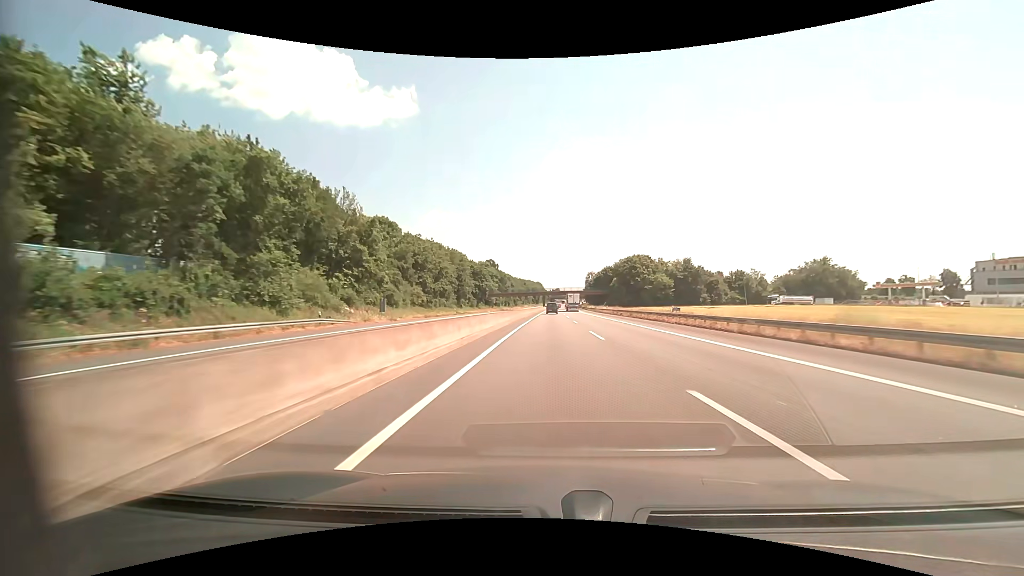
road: motorway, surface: asphalt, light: Day
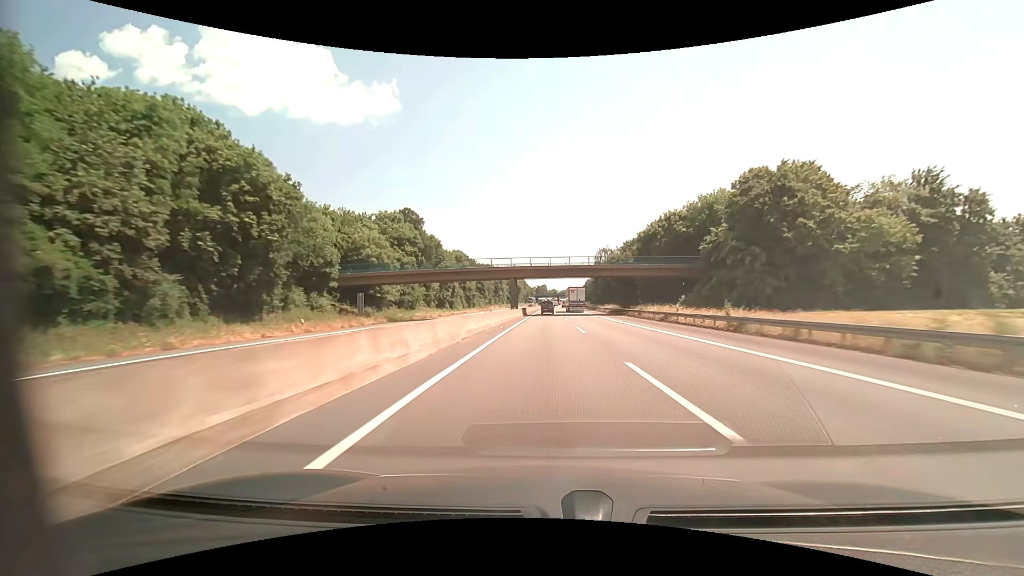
(+1.6, +103.7) m; +2°
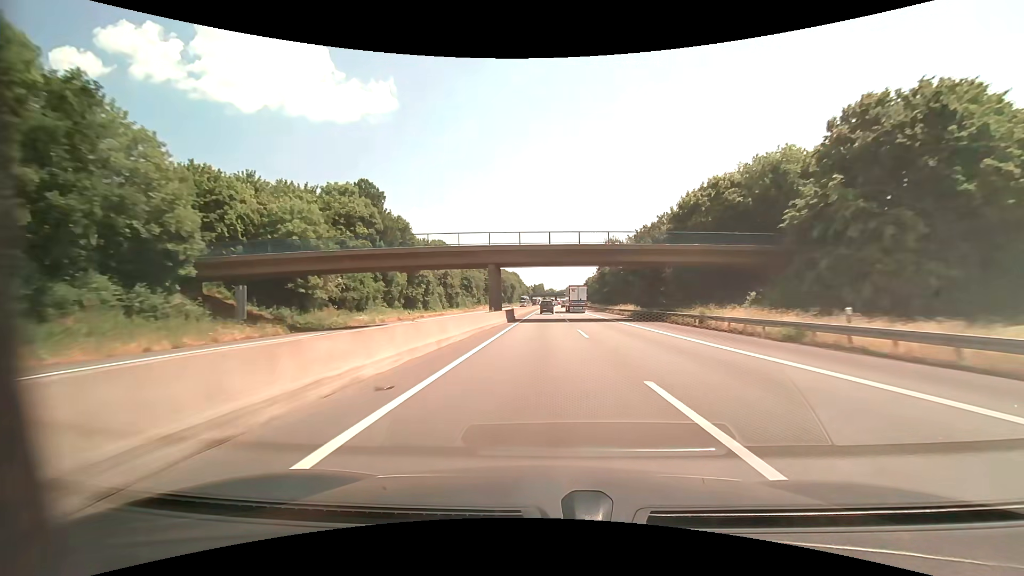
(+0.1, +20.5) m; 0°
(0, +10) (0, +20) (0, +30) (0, +40) (0, +50) (0, +60) (0, +70) (+1, +80) (+1, +90) (+1, +100) m
